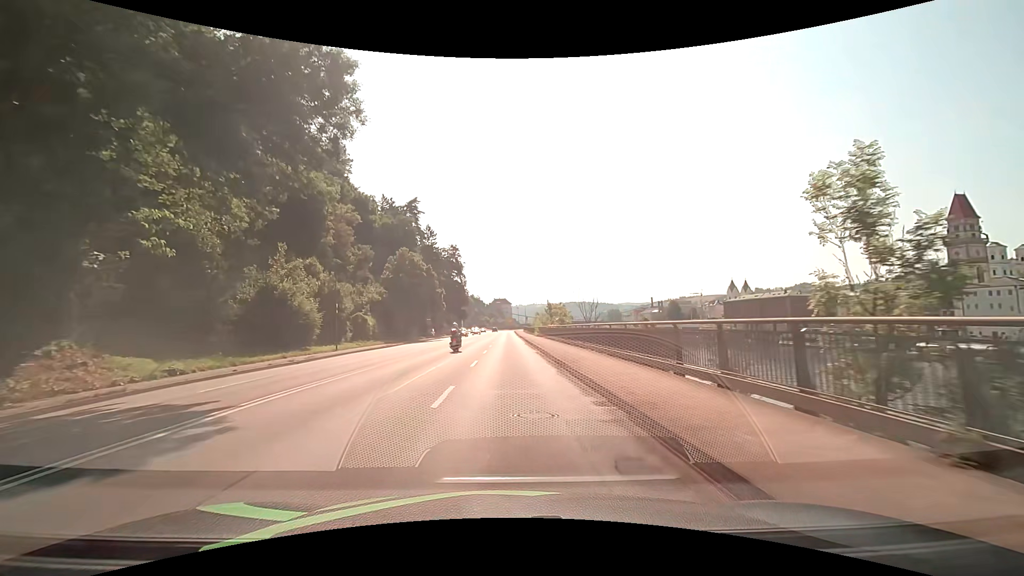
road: primary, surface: asphalt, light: Day
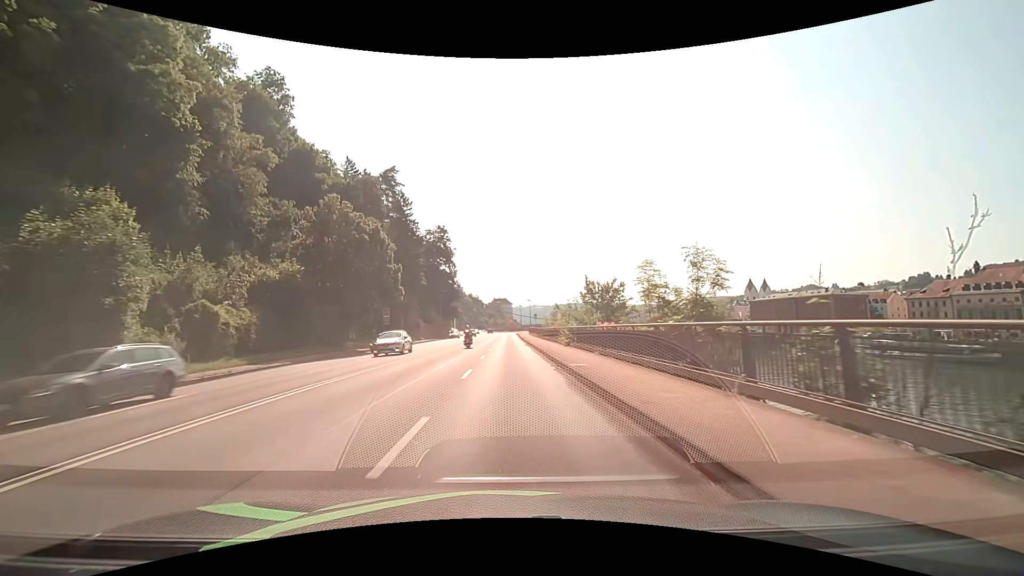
(-0.1, +30.6) m; 0°
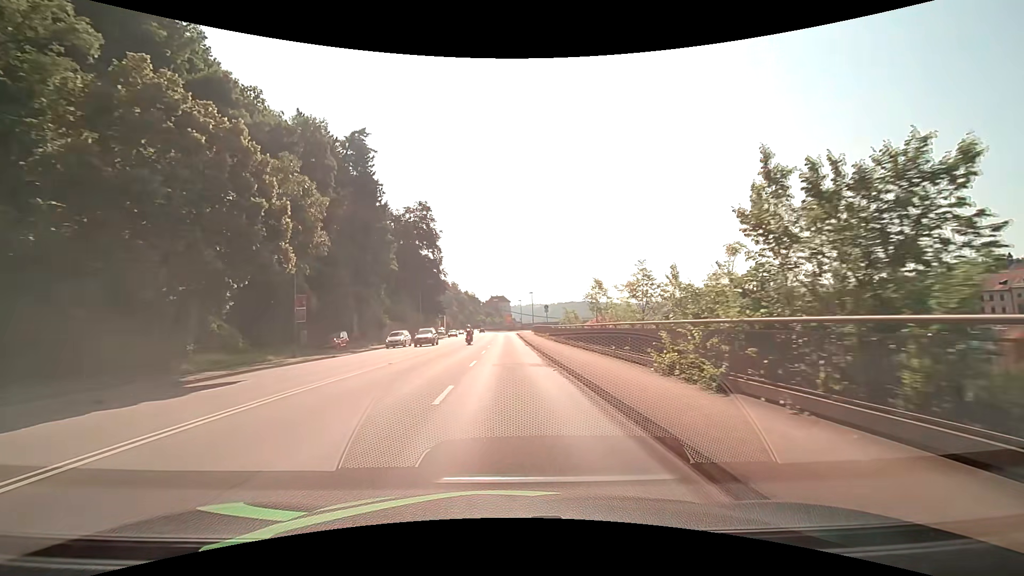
(0.0, +23.0) m; 0°
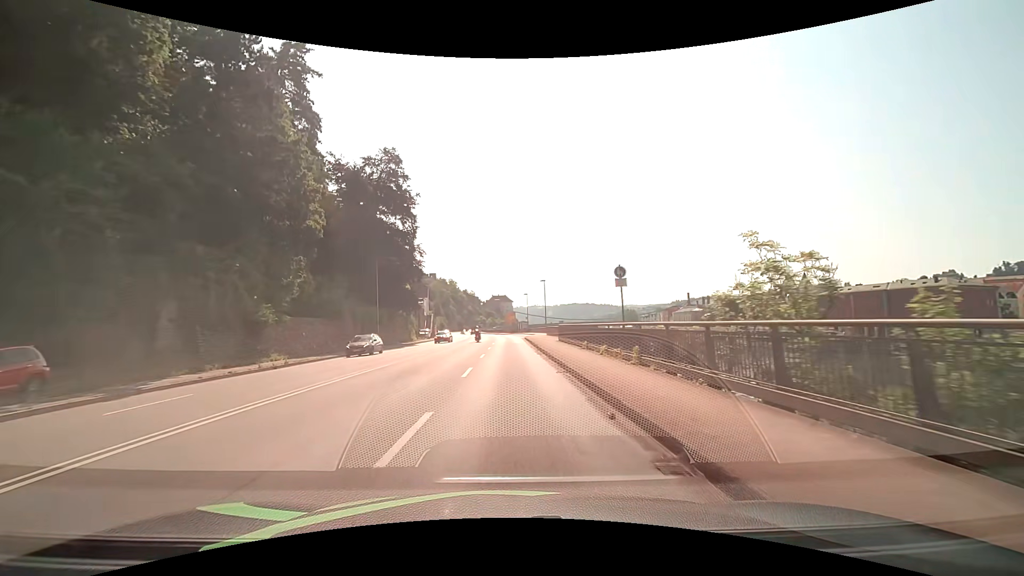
(-0.1, +30.6) m; 0°
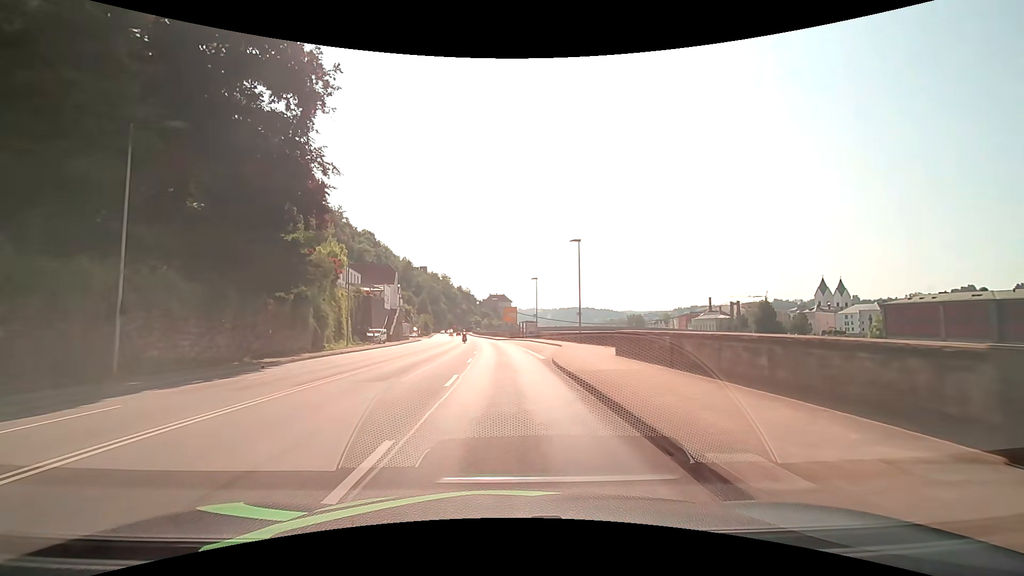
(+0.3, +38.2) m; 0°
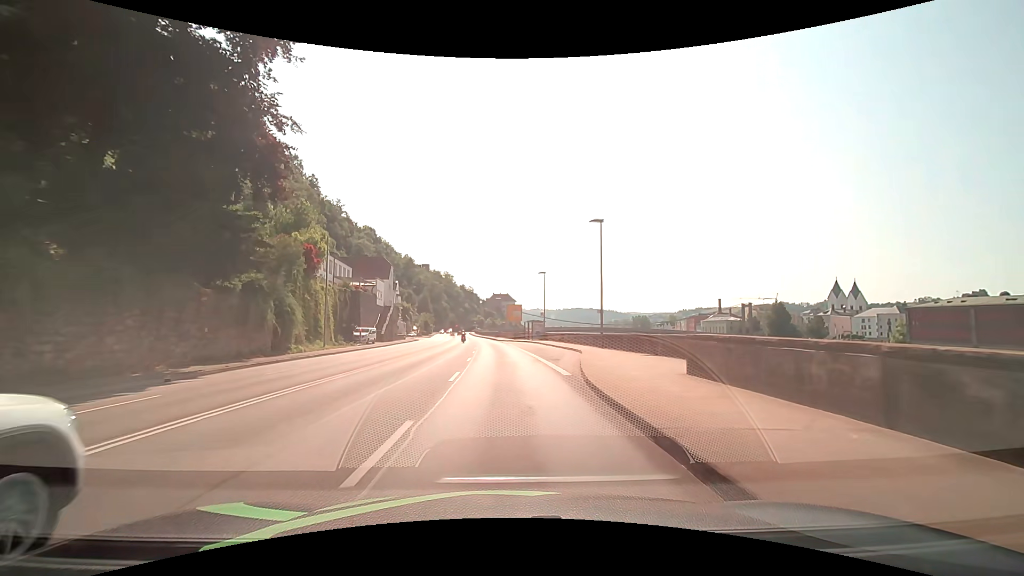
(0.0, +7.6) m; 0°
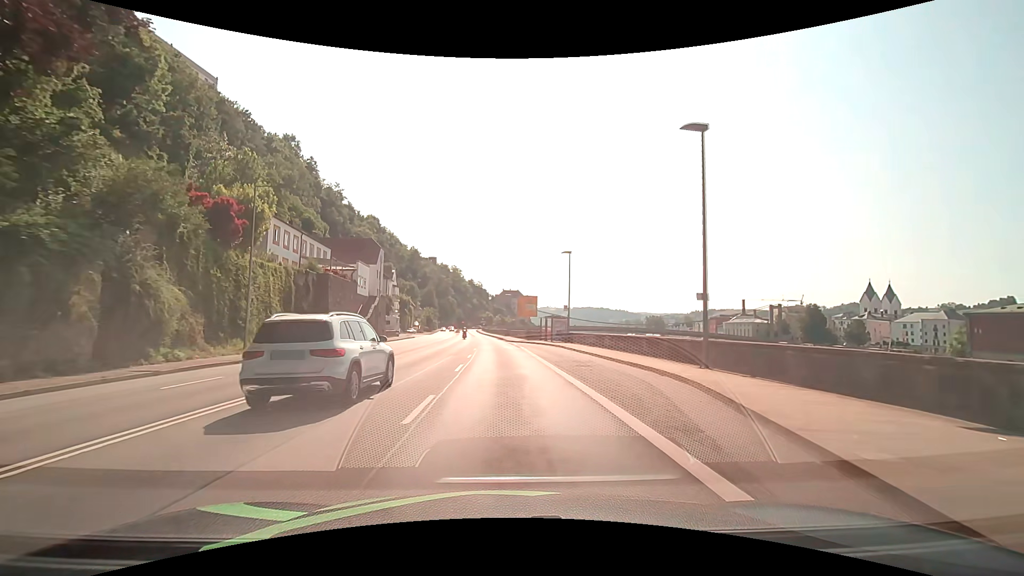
(-0.2, +15.2) m; -1°
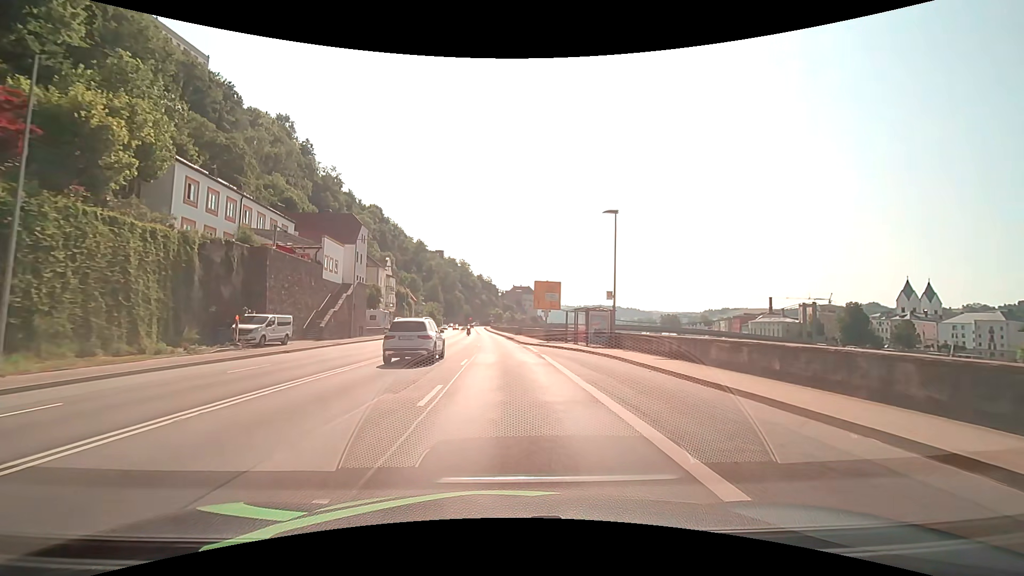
(-0.2, +15.3) m; -1°
(0, +10) (0, +20) (0, +30) (-1, +40) (-1, +50) (-2, +60) (-2, +70) (-3, +80) (-4, +90) (-4, +100) m
